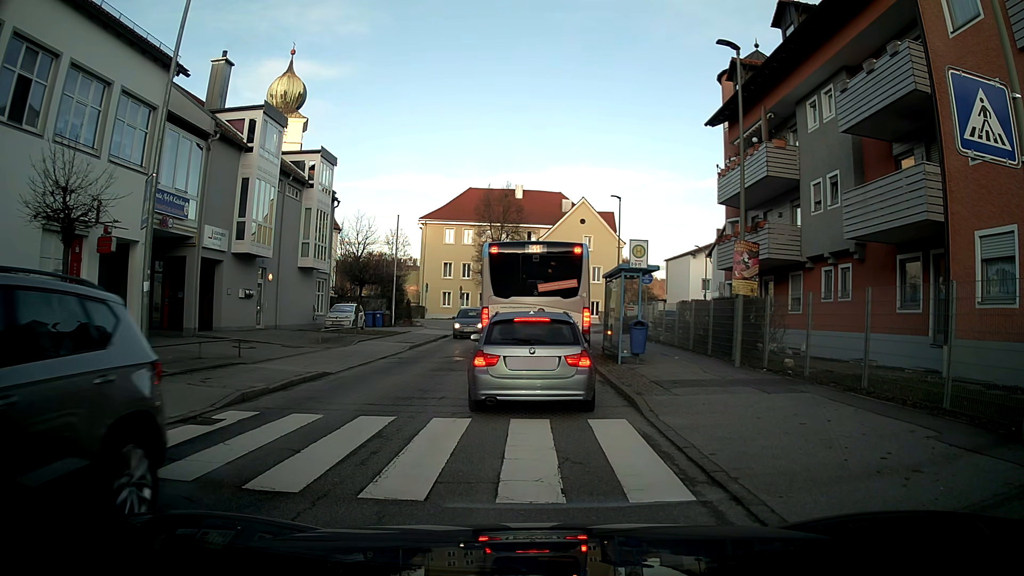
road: unclassified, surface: asphalt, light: Day
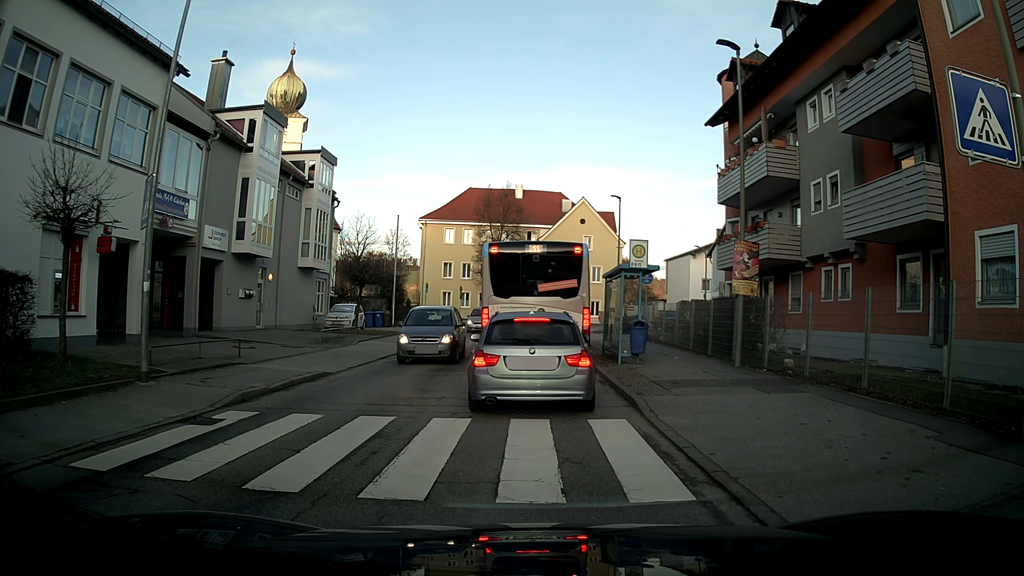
(0.0, 0.0) m; 0°
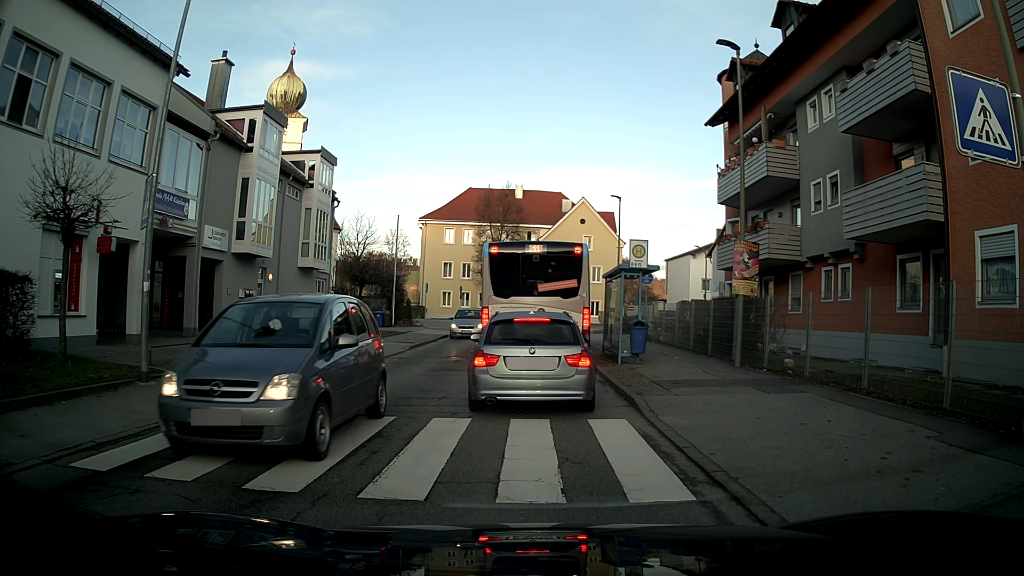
(0.0, 0.0) m; 0°
